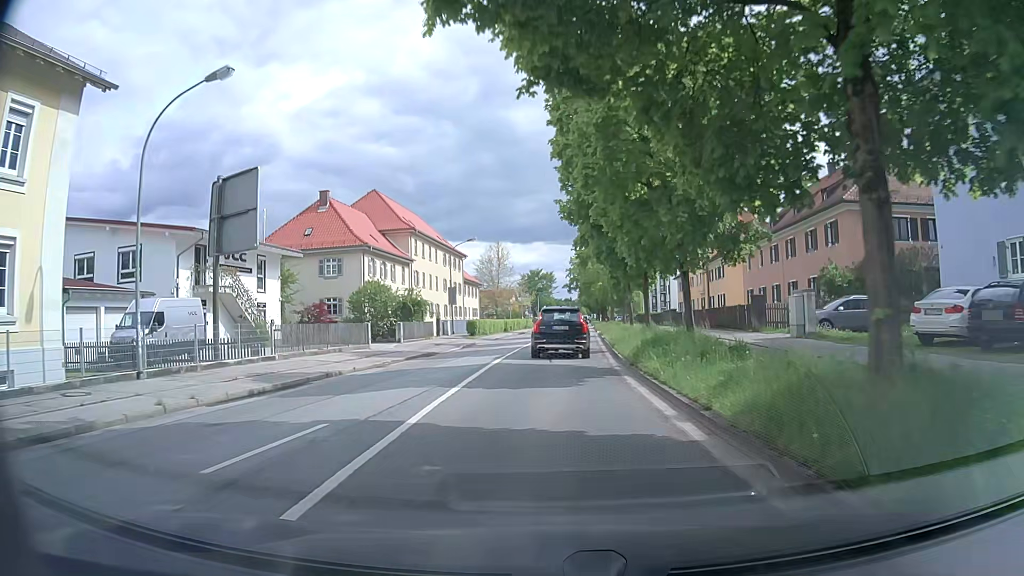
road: secondary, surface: asphalt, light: Day
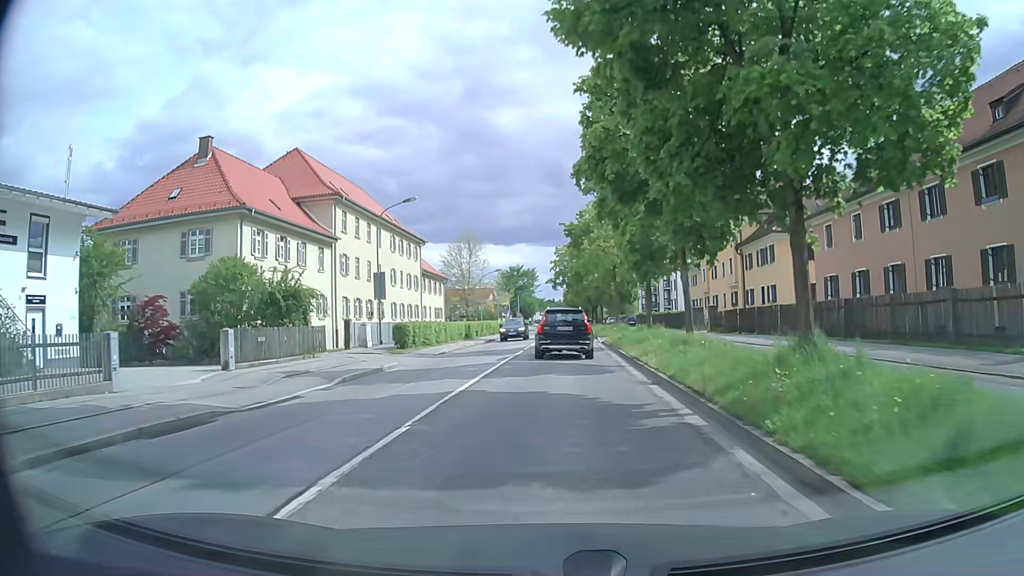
(+0.2, +19.7) m; +2°
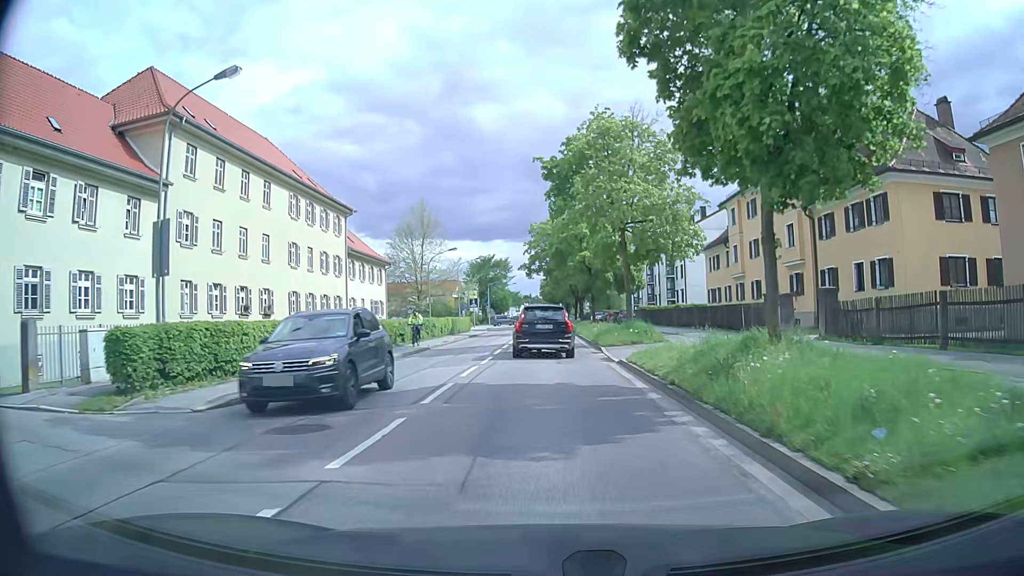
(+0.4, +20.3) m; +2°
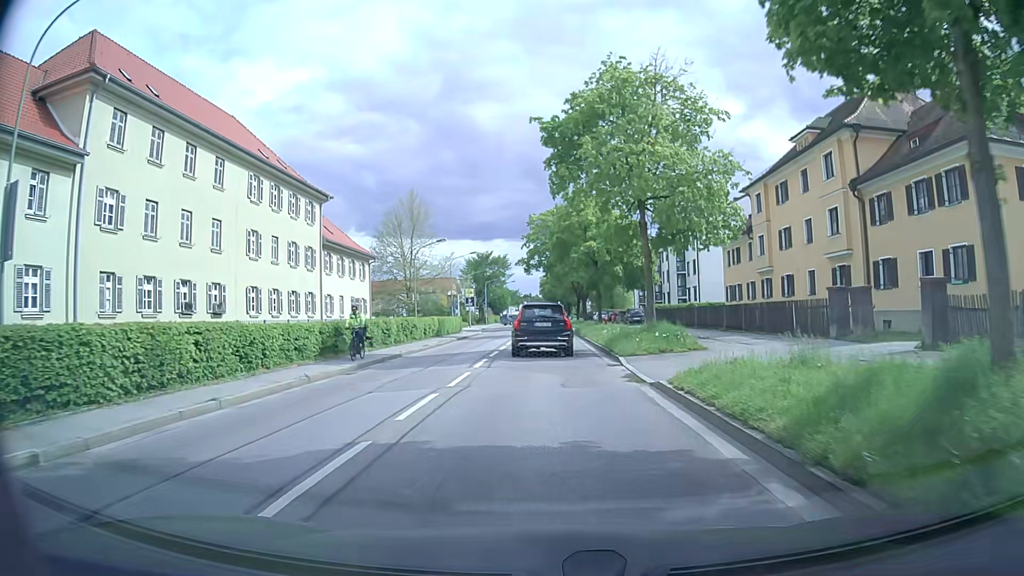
(0.0, +6.4) m; +1°
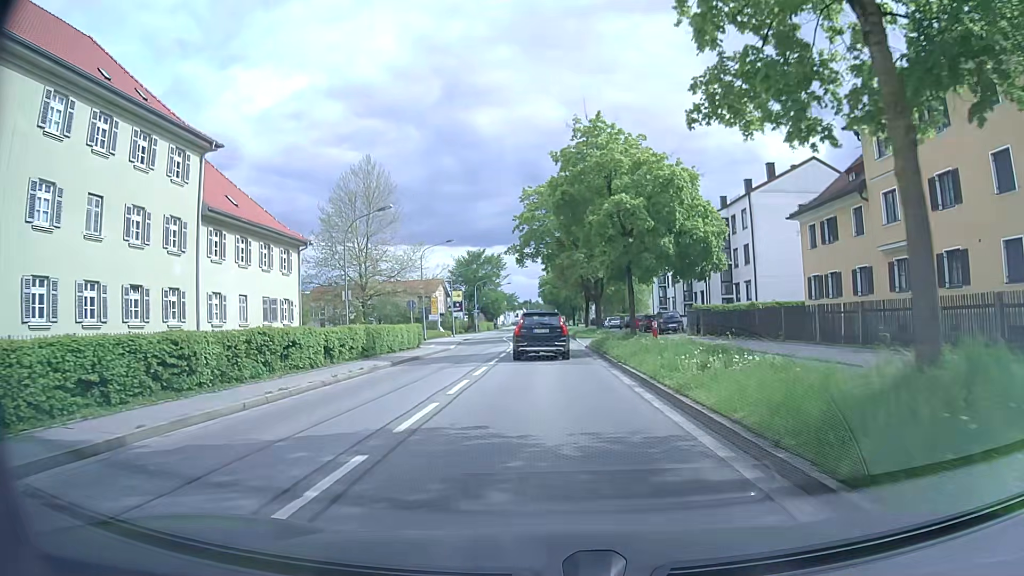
(-0.1, +18.4) m; -1°
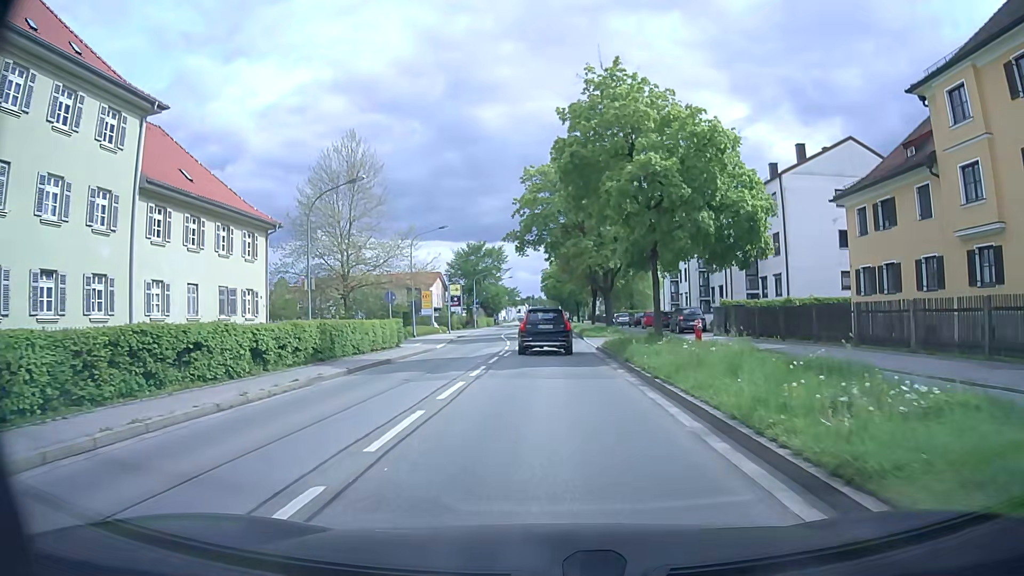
(0.0, +6.0) m; 0°
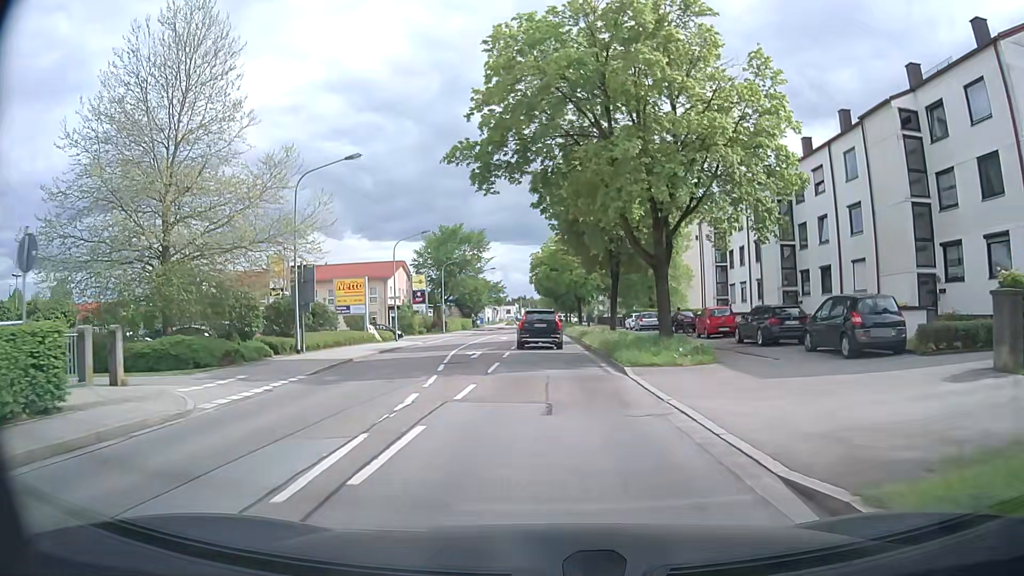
(+0.1, +24.6) m; 0°
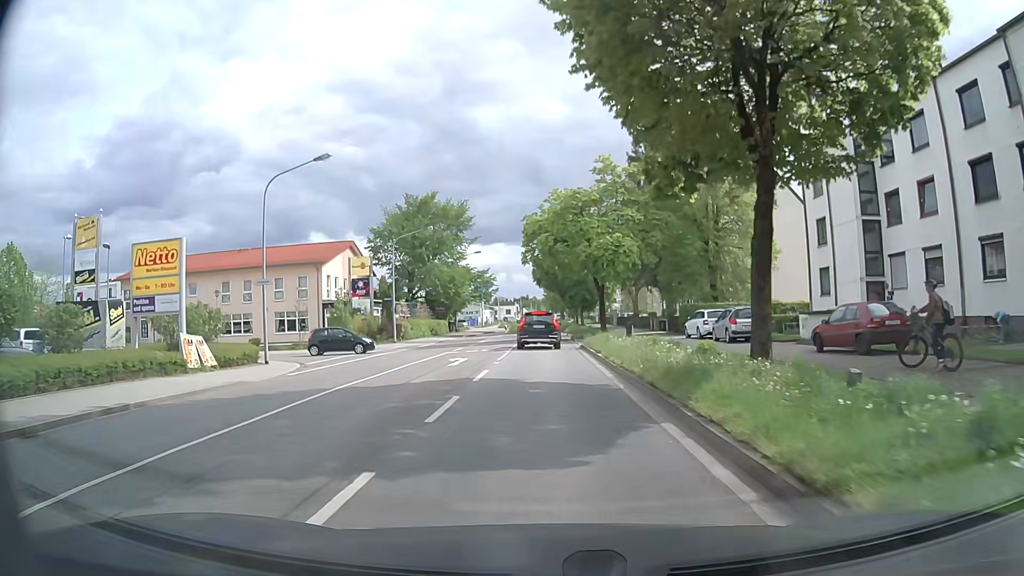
(+0.3, +26.6) m; 0°
(0, +10) (0, +20) (0, +30) (0, +40) (0, +50) (0, +60) (0, +70) (0, +80) (+1, +90) (+1, +100) m
